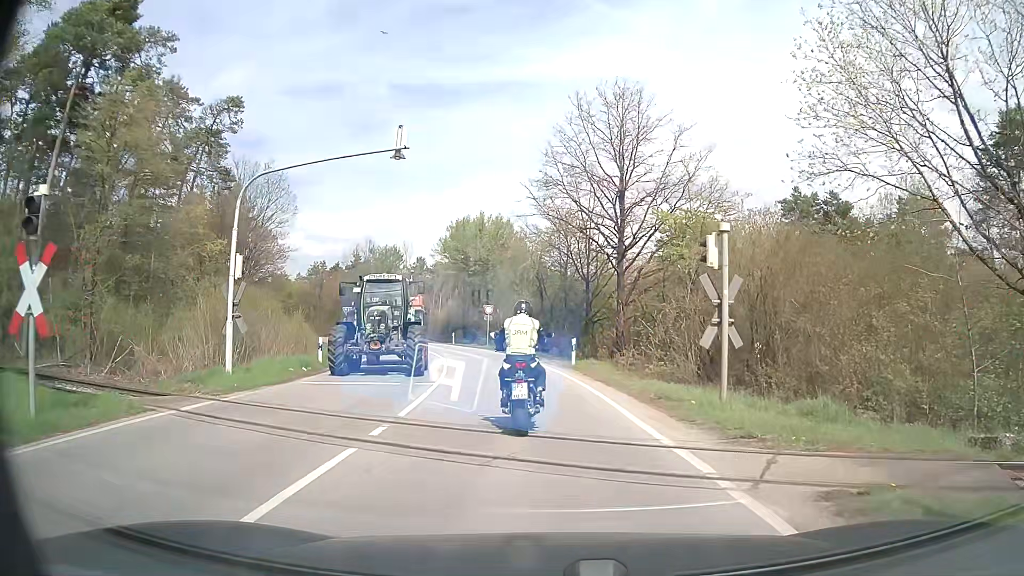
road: secondary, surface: asphalt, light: Day
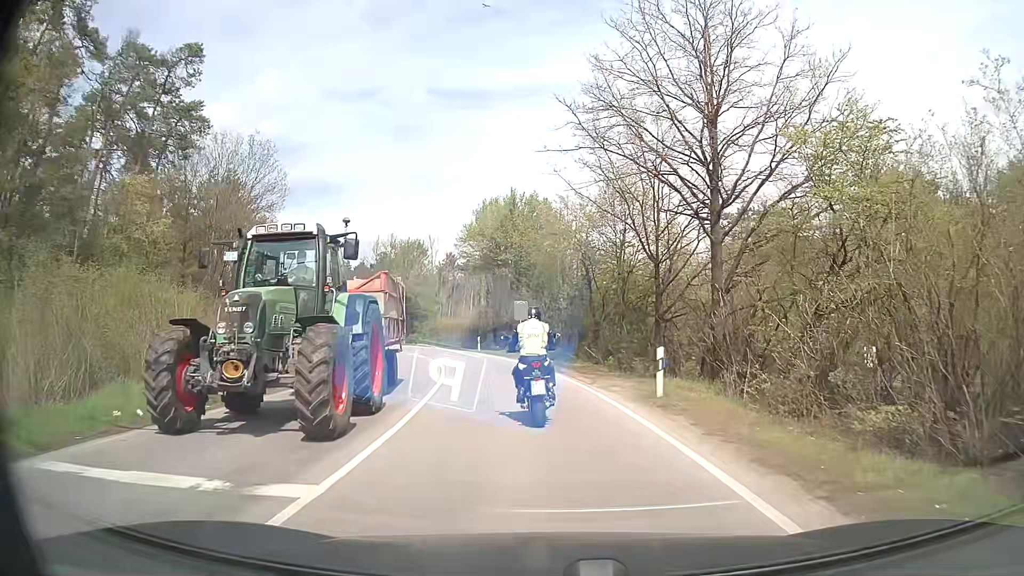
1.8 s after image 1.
(-0.4, +11.3) m; -5°
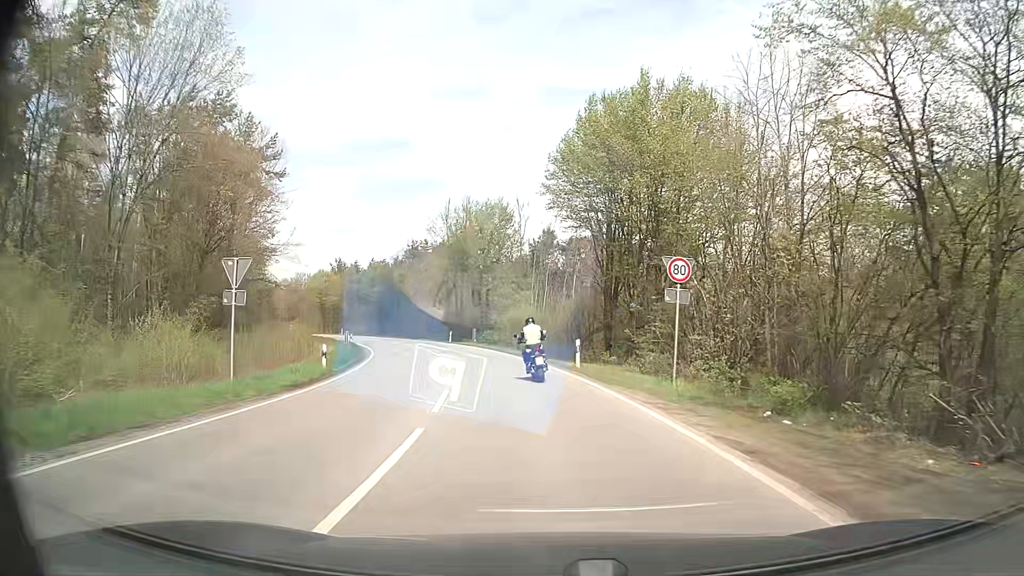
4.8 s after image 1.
(-1.3, +23.6) m; -8°
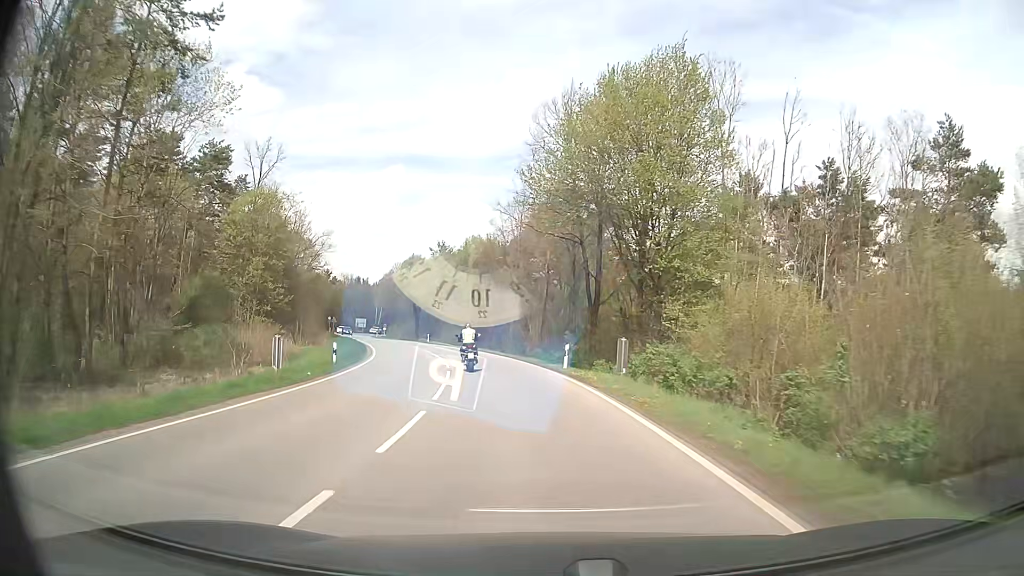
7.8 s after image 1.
(-2.7, +34.9) m; -11°
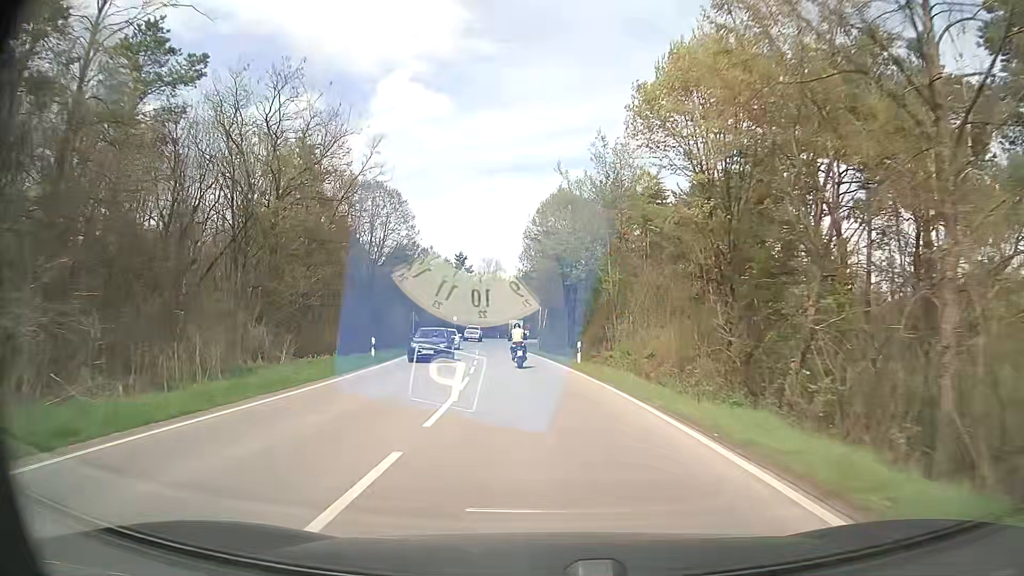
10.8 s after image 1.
(-6.5, +46.6) m; -16°
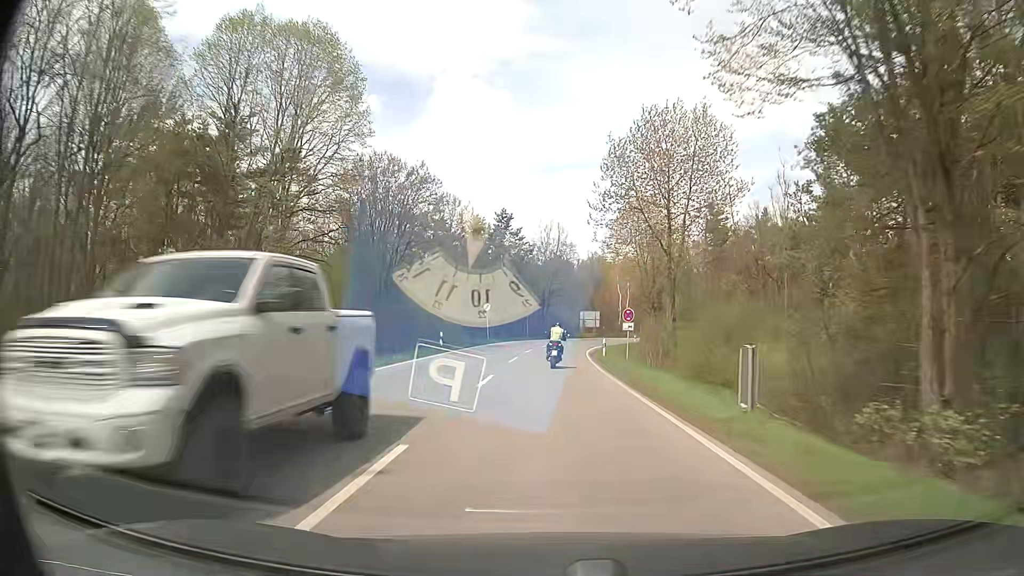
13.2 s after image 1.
(-2.7, +42.3) m; -6°
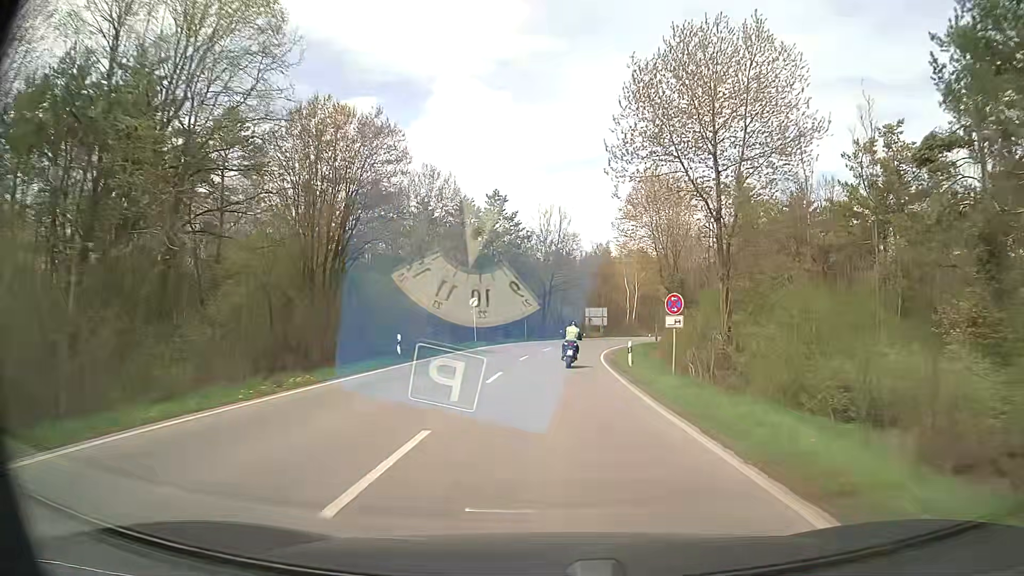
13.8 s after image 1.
(0.0, +11.0) m; 0°
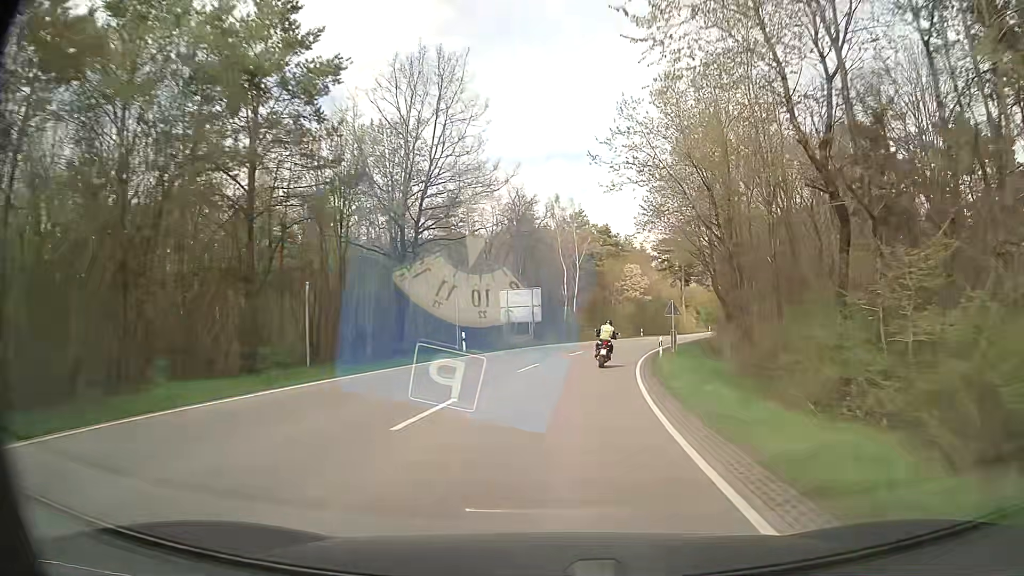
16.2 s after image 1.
(+1.9, +44.1) m; +7°
(0, +10) (+1, +20) (+2, +30) (+4, +40) (+7, +49) (+10, +59) (+13, +68) (+17, +78) (+21, +87) (+25, +96) m
